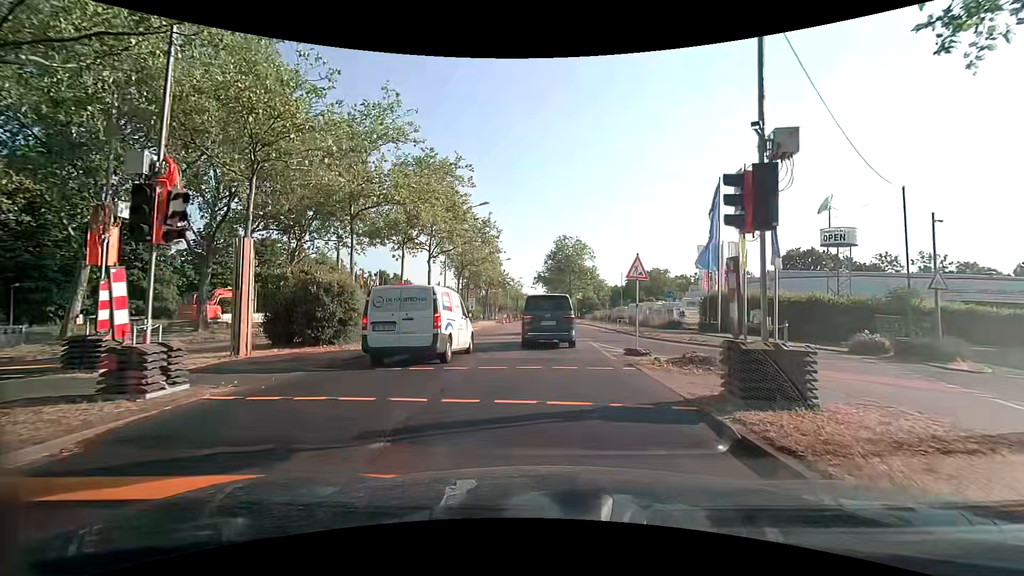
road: primary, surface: asphalt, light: Day
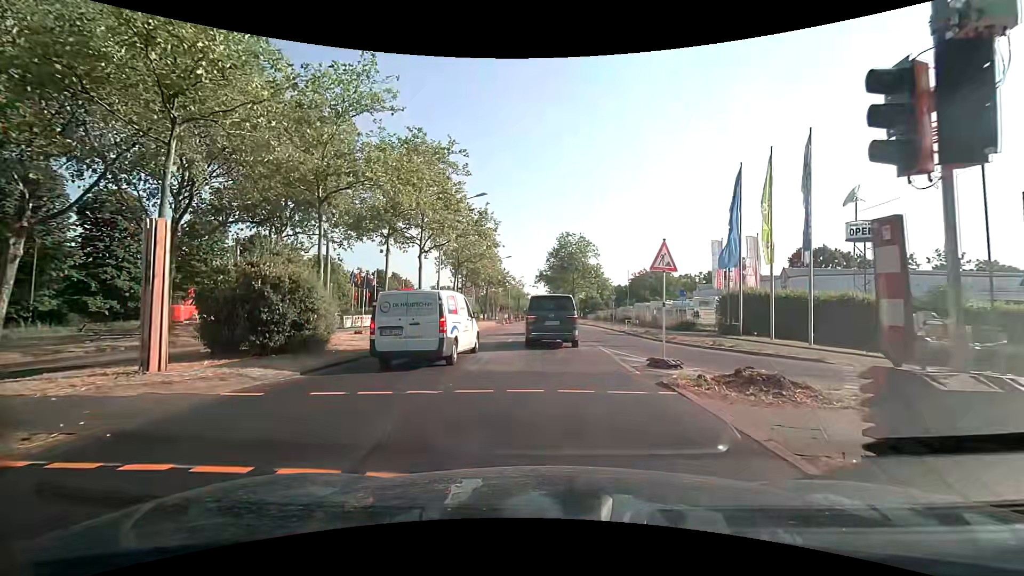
(0.0, +3.1) m; 0°
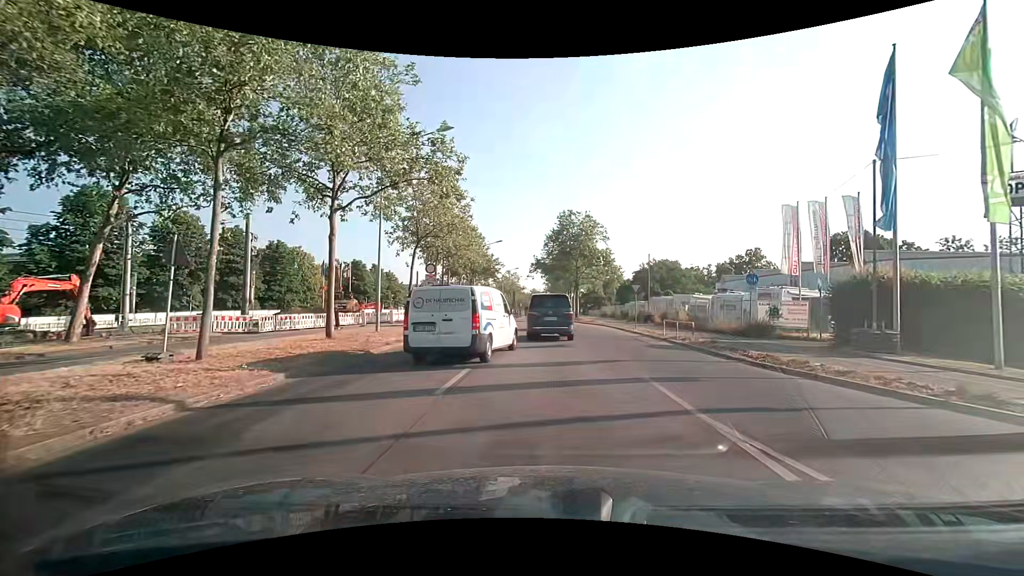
(-0.1, +12.7) m; 0°
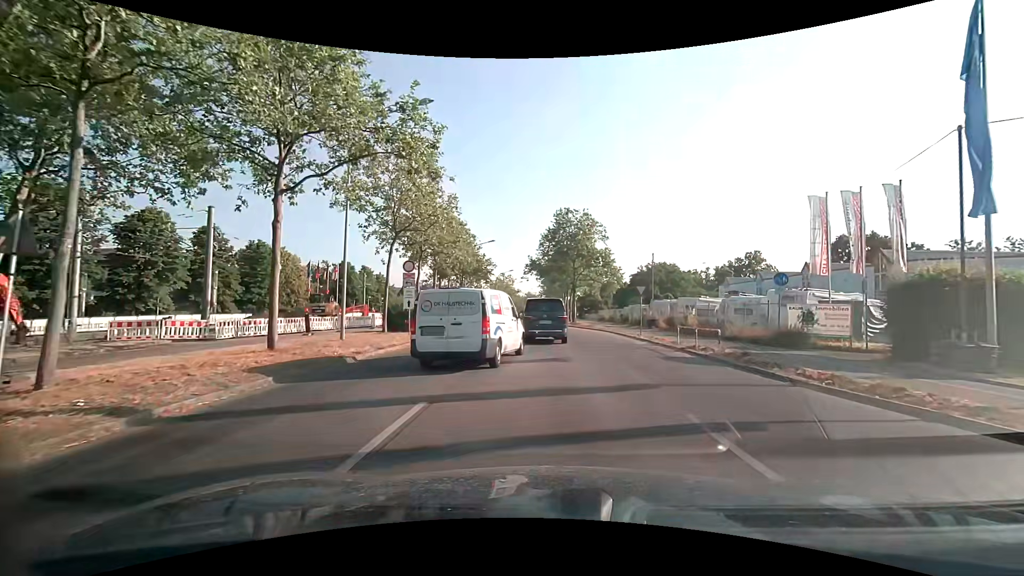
(0.0, +3.6) m; 0°
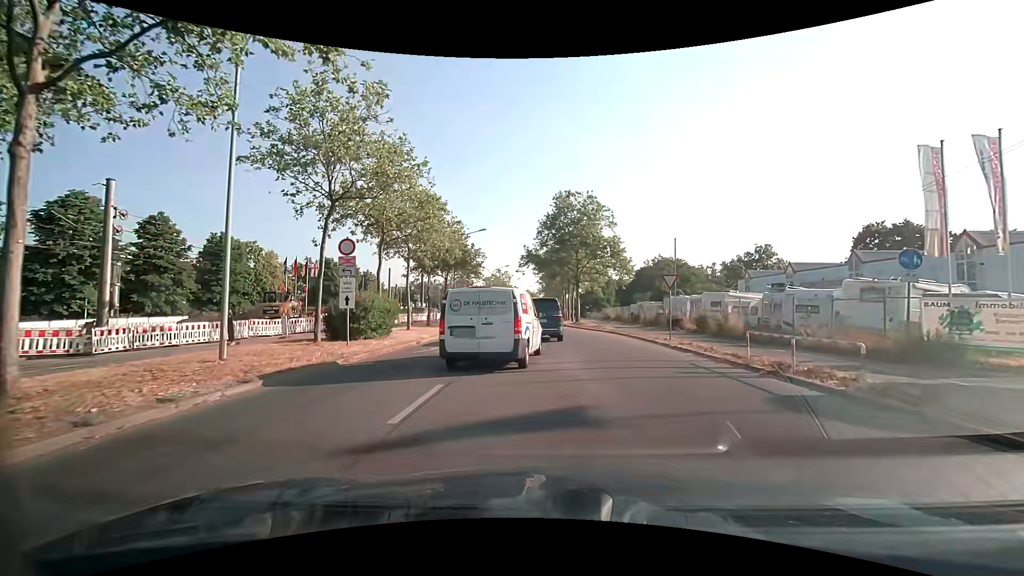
(0.0, +7.4) m; 0°
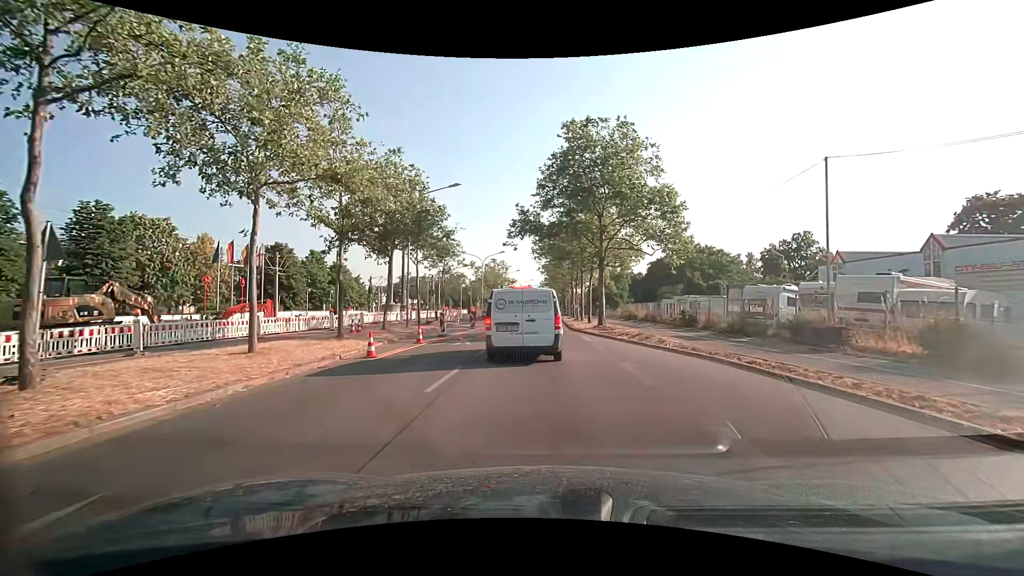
(+0.1, +17.3) m; 0°
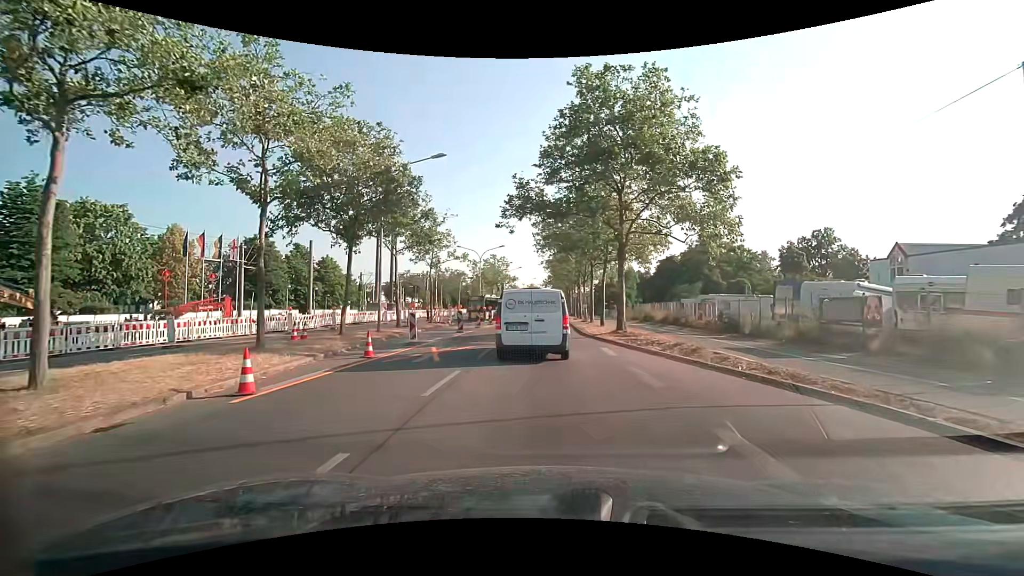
(0.0, +6.3) m; 0°
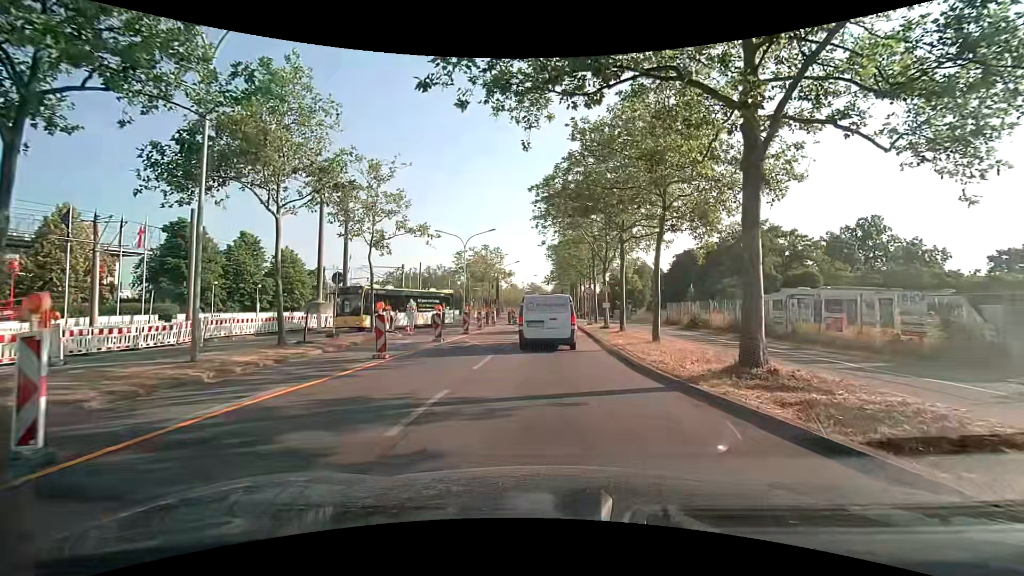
(0.0, +14.5) m; 0°
